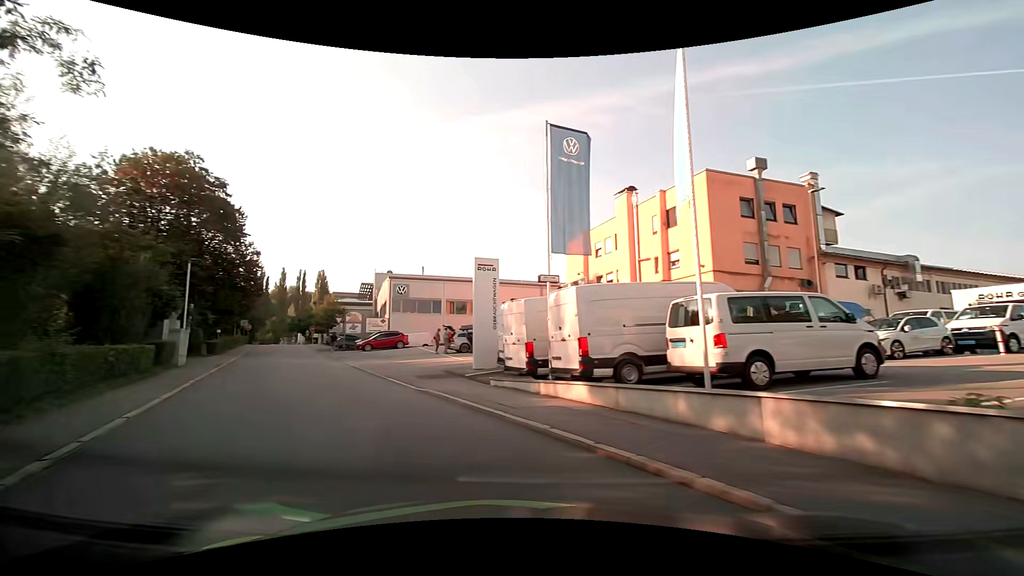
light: Day
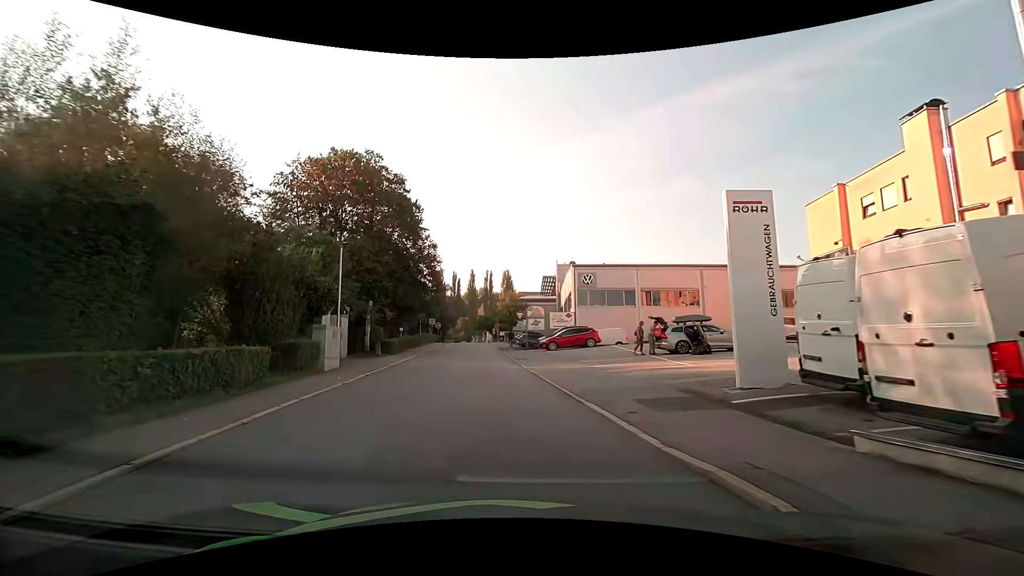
(-1.8, +8.3) m; -21°
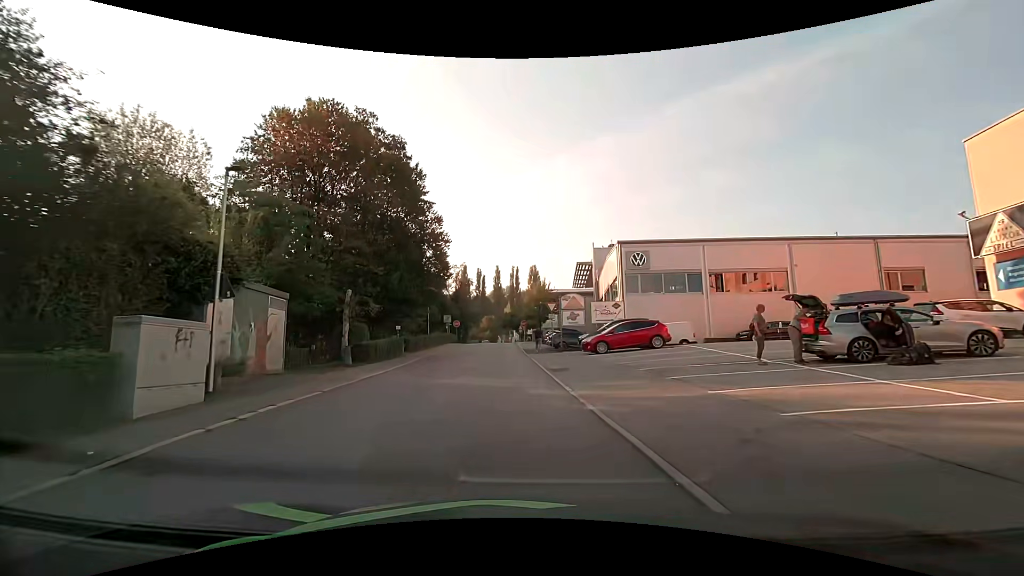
(-0.2, +10.6) m; -3°
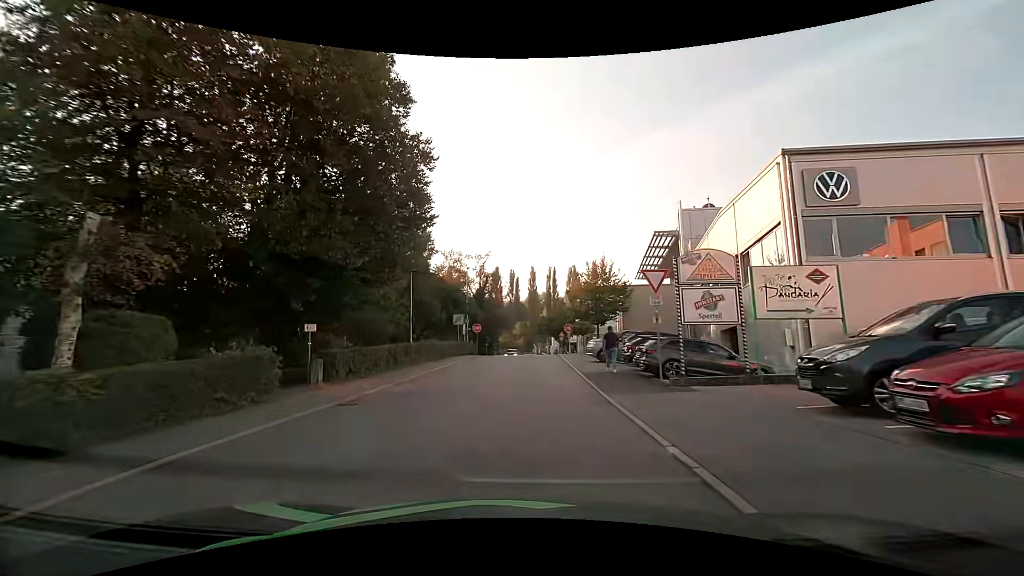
(-0.8, +19.2) m; -4°
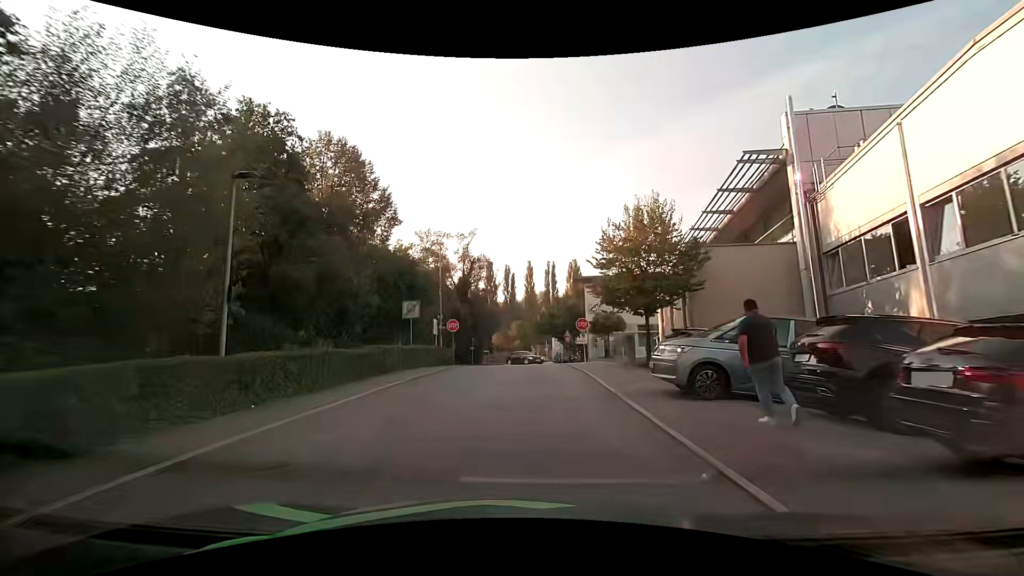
(+0.1, +15.4) m; +1°
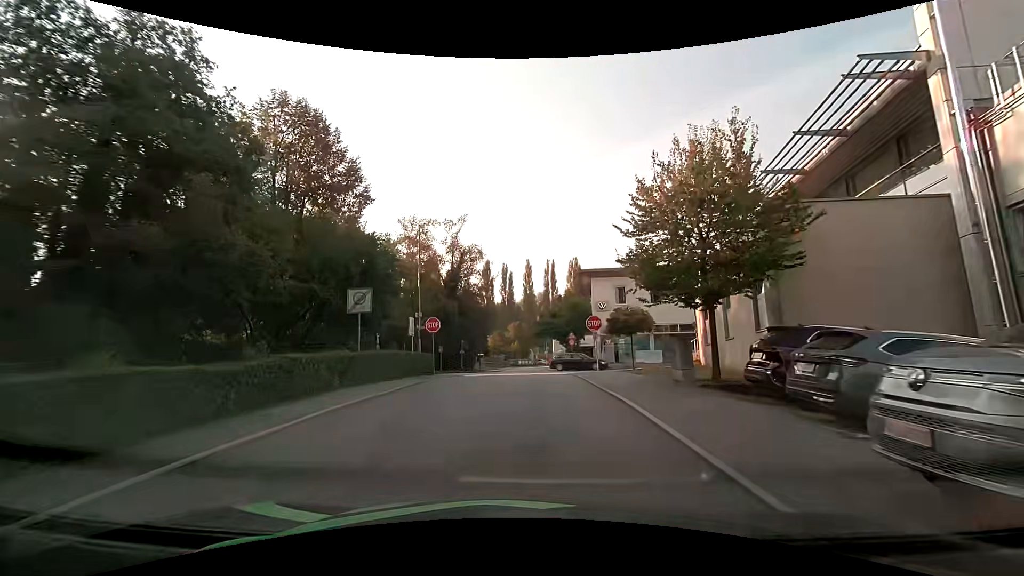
(0.0, +7.2) m; +1°
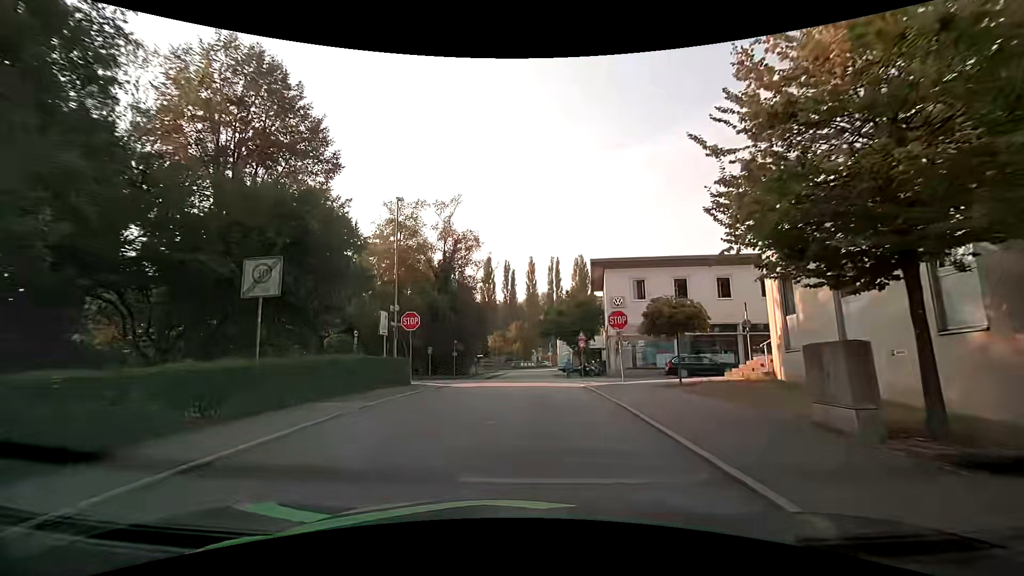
(-0.1, +6.6) m; -1°
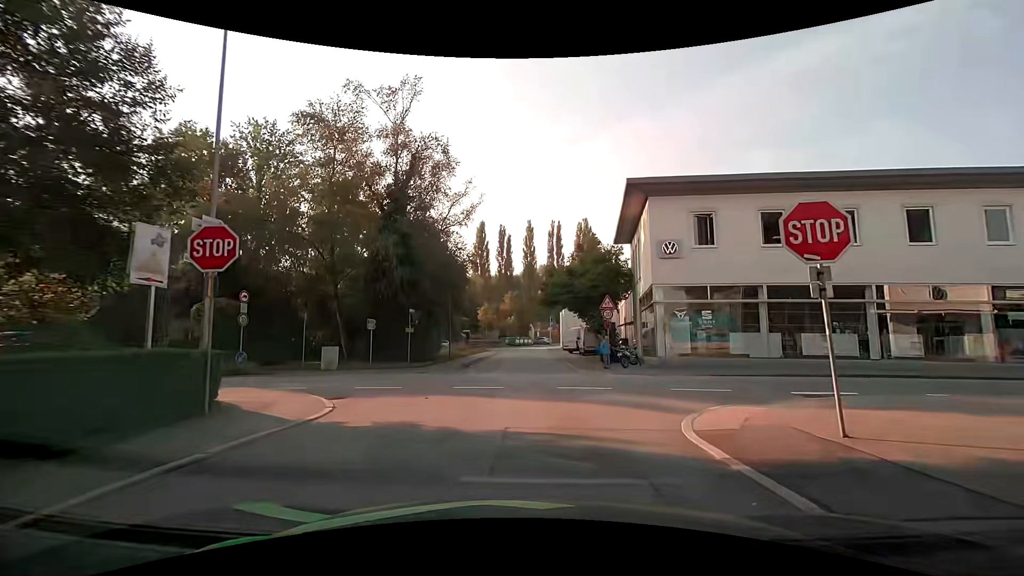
(+0.1, +15.0) m; 0°
